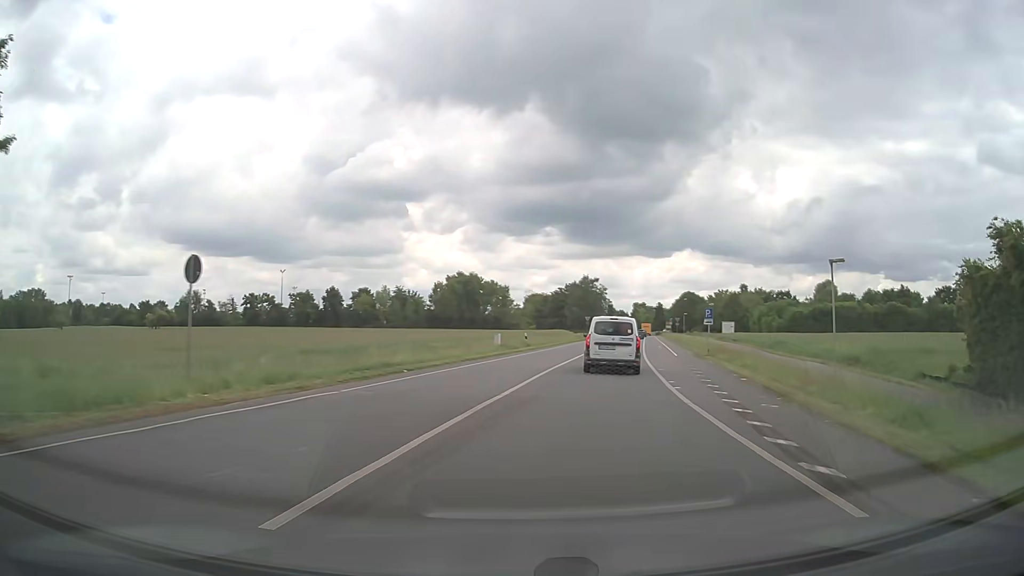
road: tertiary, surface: asphalt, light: Day
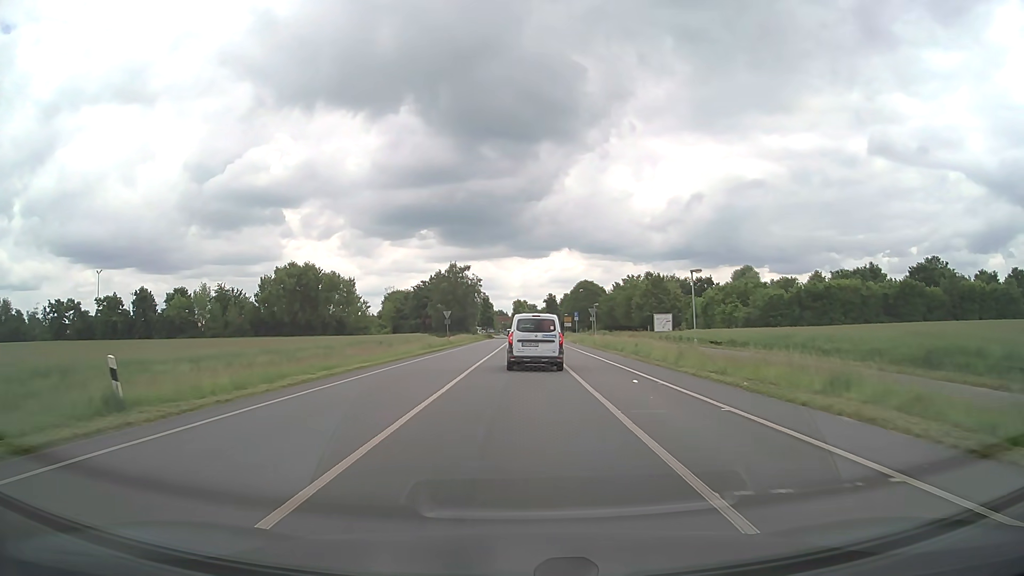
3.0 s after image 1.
(+6.2, +39.7) m; +11°
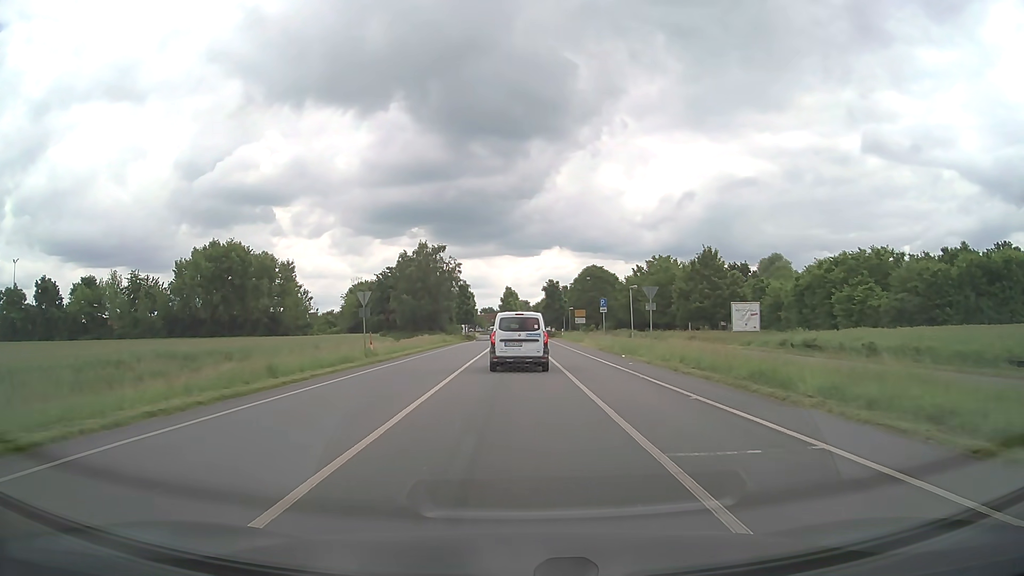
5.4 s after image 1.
(+0.4, +32.5) m; +1°
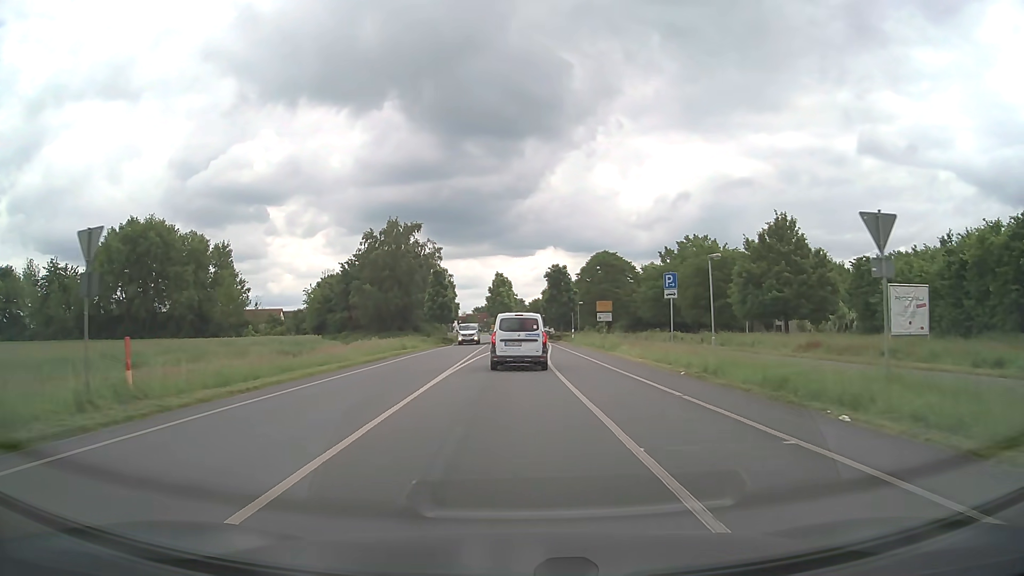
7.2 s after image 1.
(+0.1, +22.4) m; +1°
